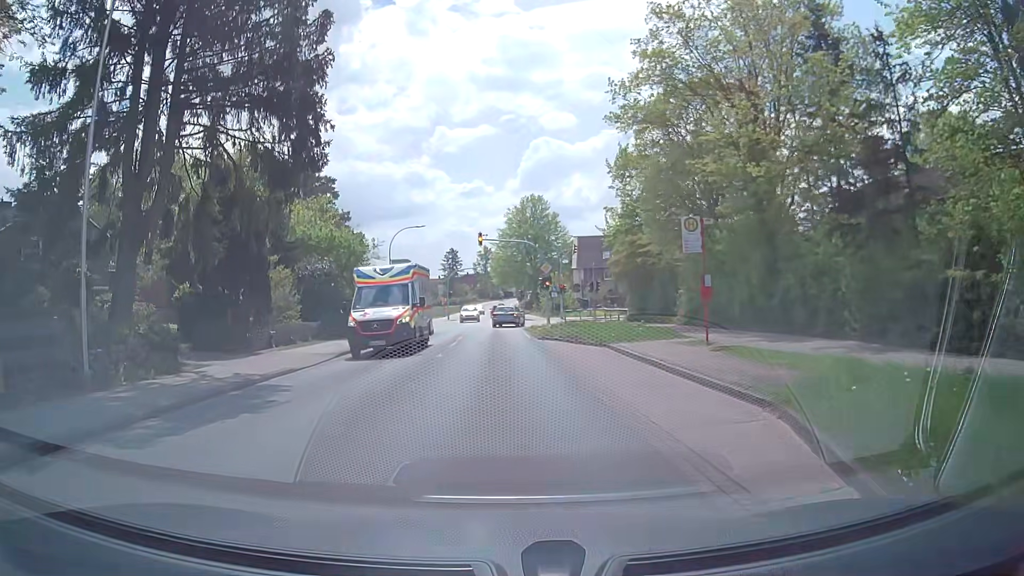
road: secondary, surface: asphalt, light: Day
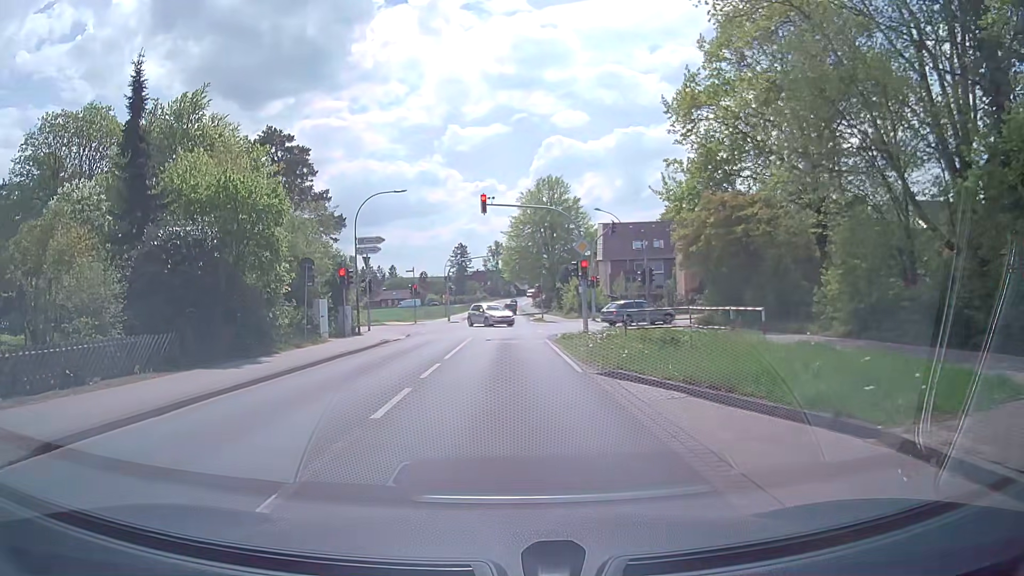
(-0.3, +14.9) m; -2°
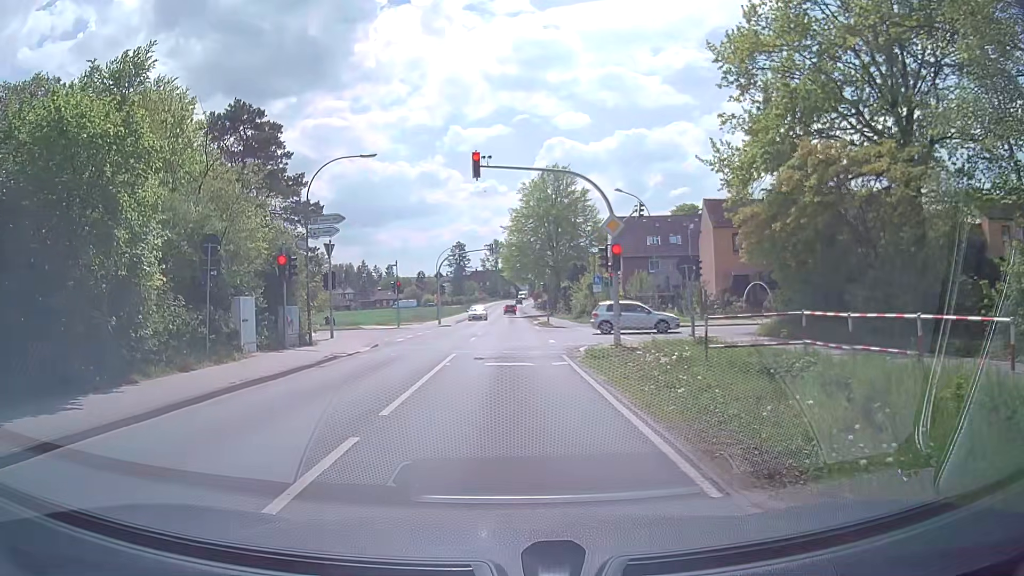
(+0.1, +8.5) m; 0°
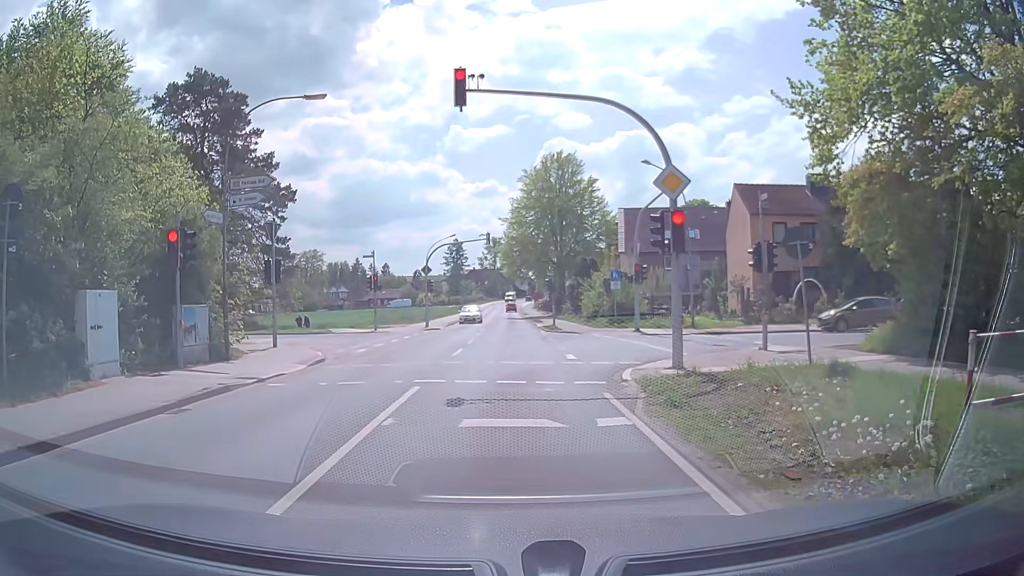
(+0.1, +7.7) m; 0°
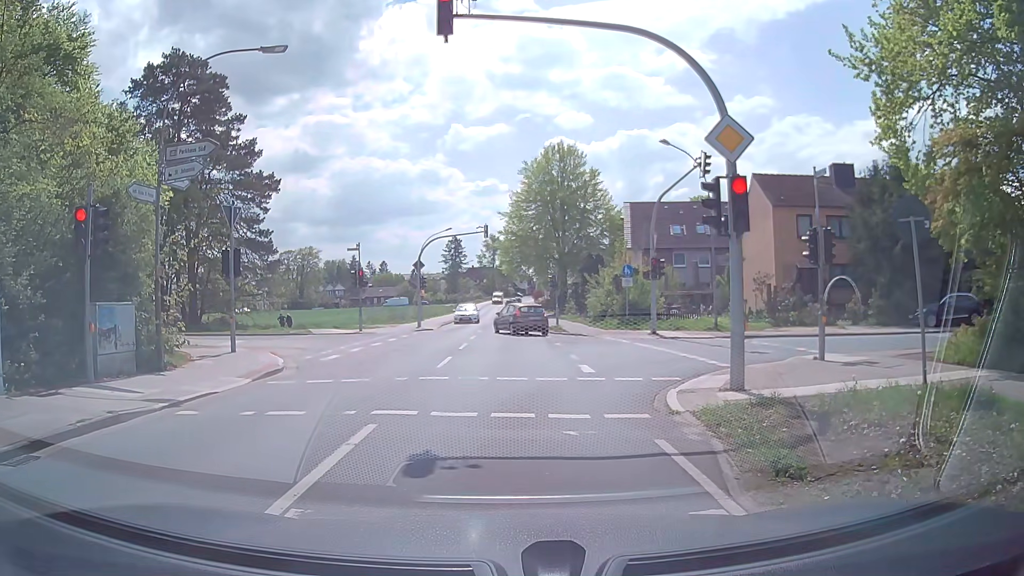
(+0.1, +3.6) m; +1°
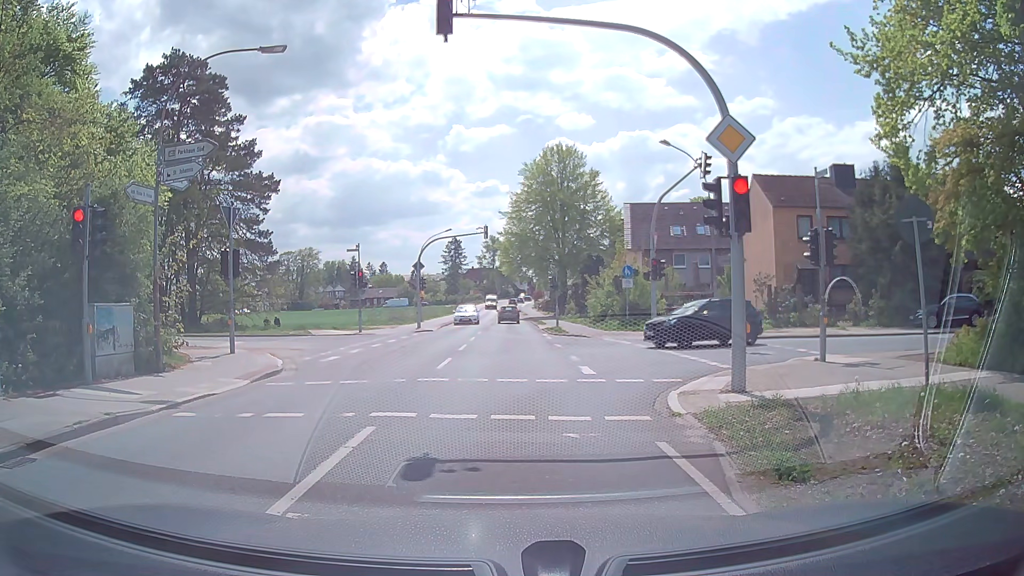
(0.0, +0.2) m; 0°
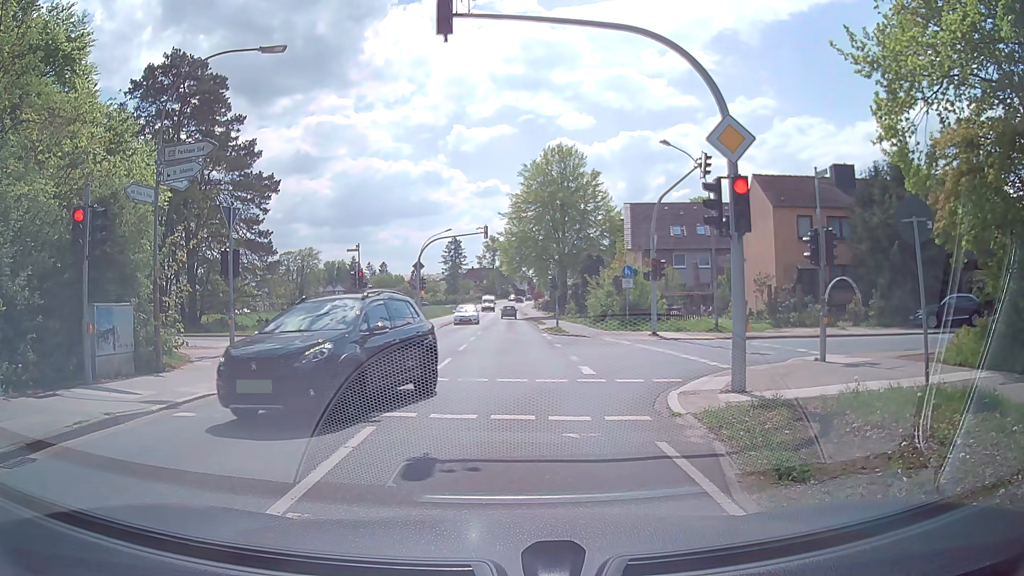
(0.0, 0.0) m; 0°
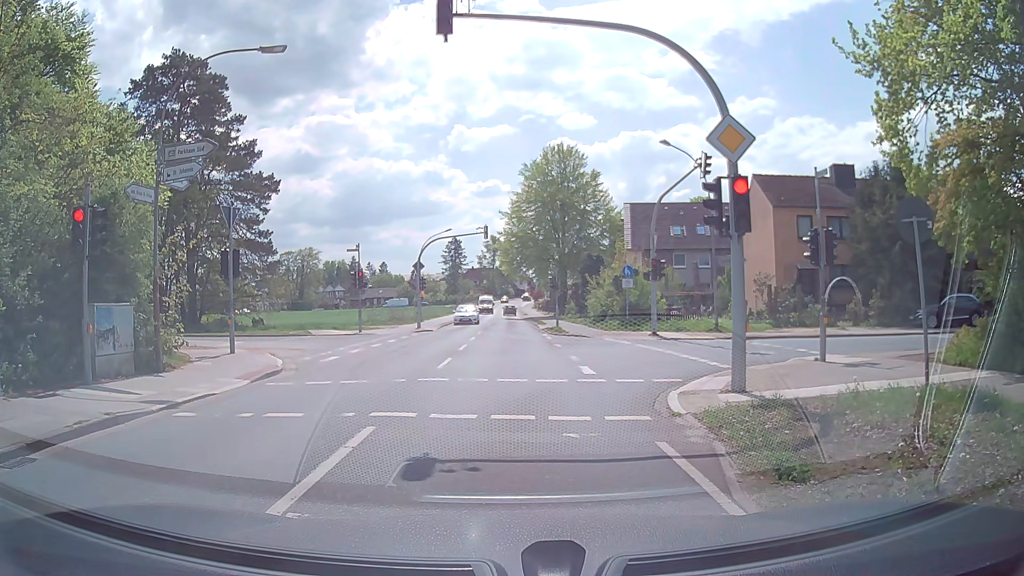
(0.0, 0.0) m; 0°
